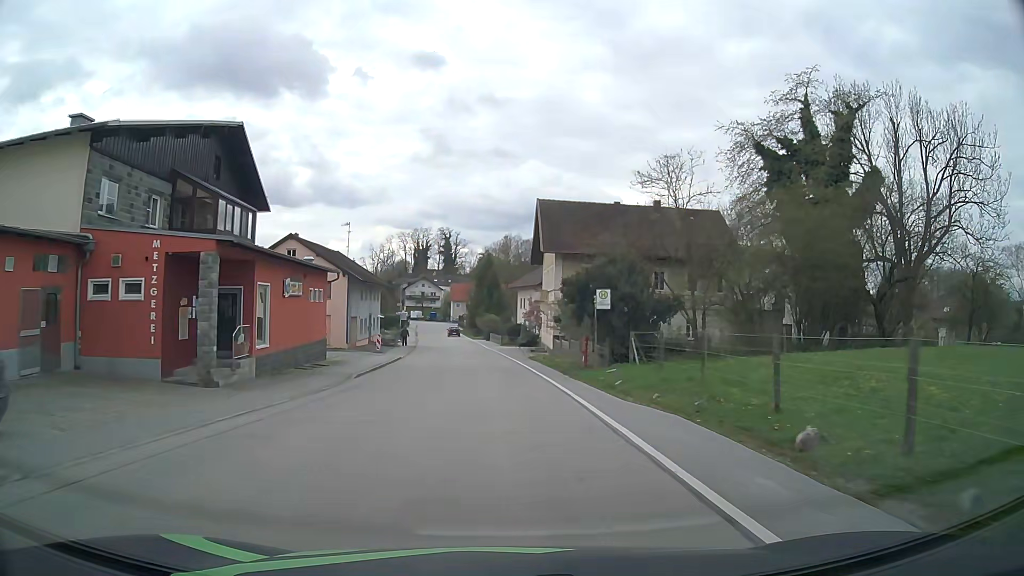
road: secondary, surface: asphalt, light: Day
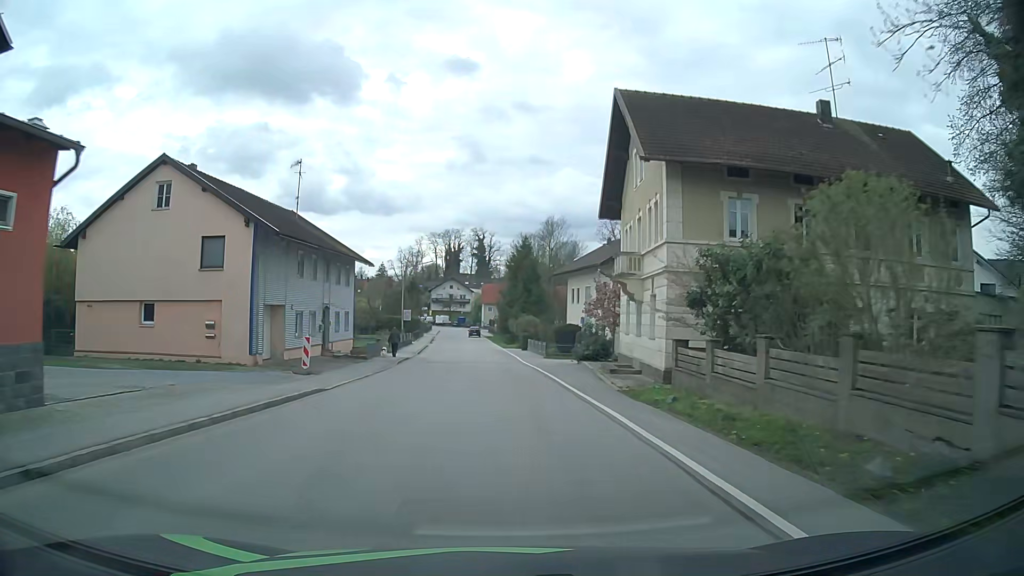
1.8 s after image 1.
(-0.6, +23.9) m; -3°
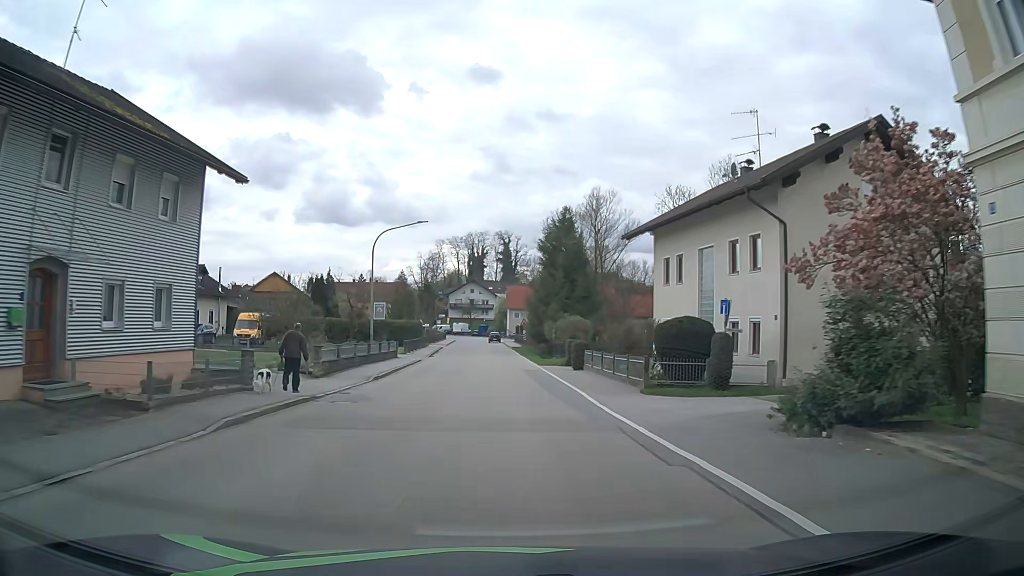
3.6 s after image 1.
(-0.6, +24.1) m; -3°
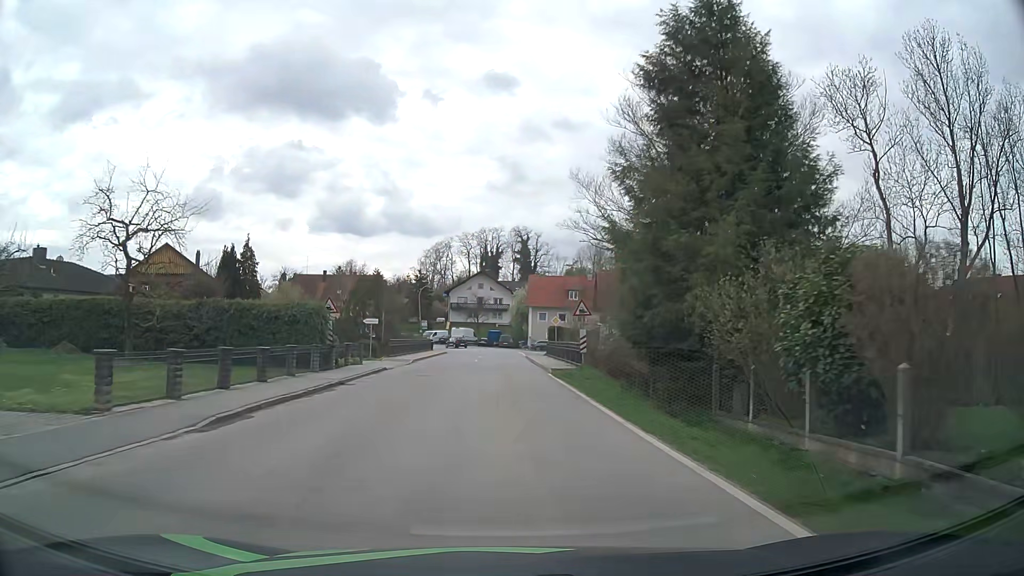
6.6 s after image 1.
(-0.2, +40.9) m; -1°
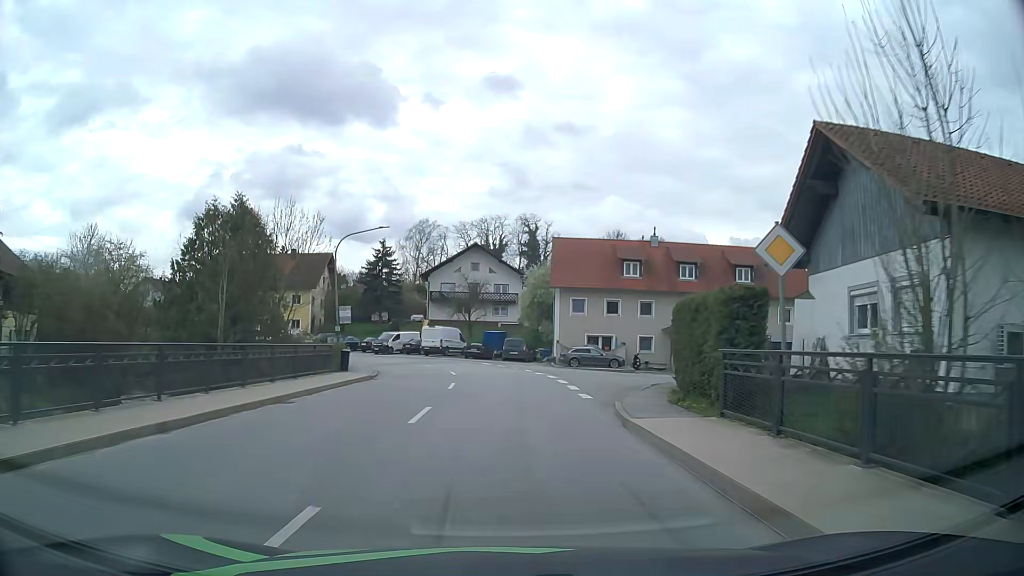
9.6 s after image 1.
(-0.3, +39.7) m; 0°
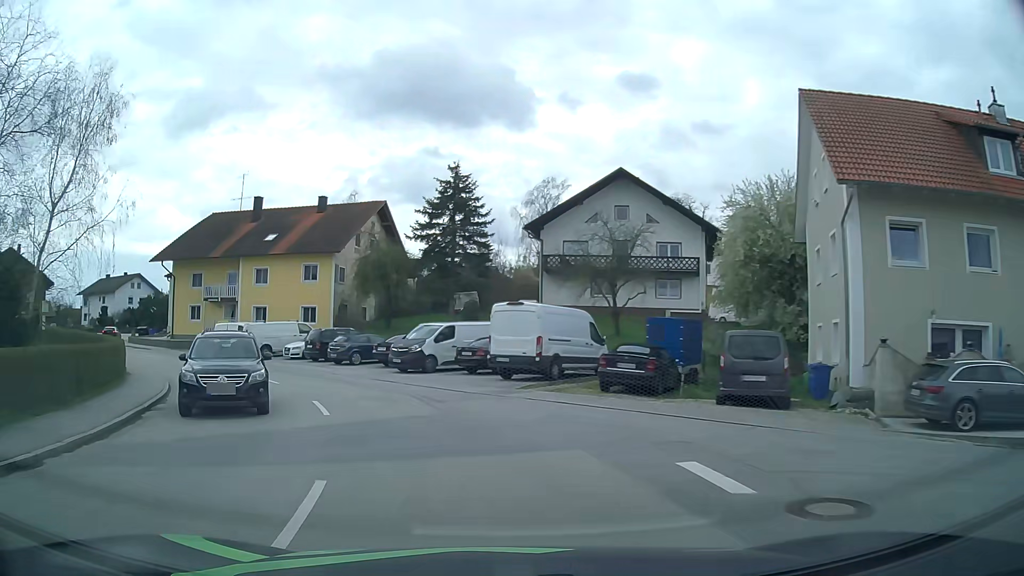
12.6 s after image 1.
(-1.3, +34.8) m; -12°
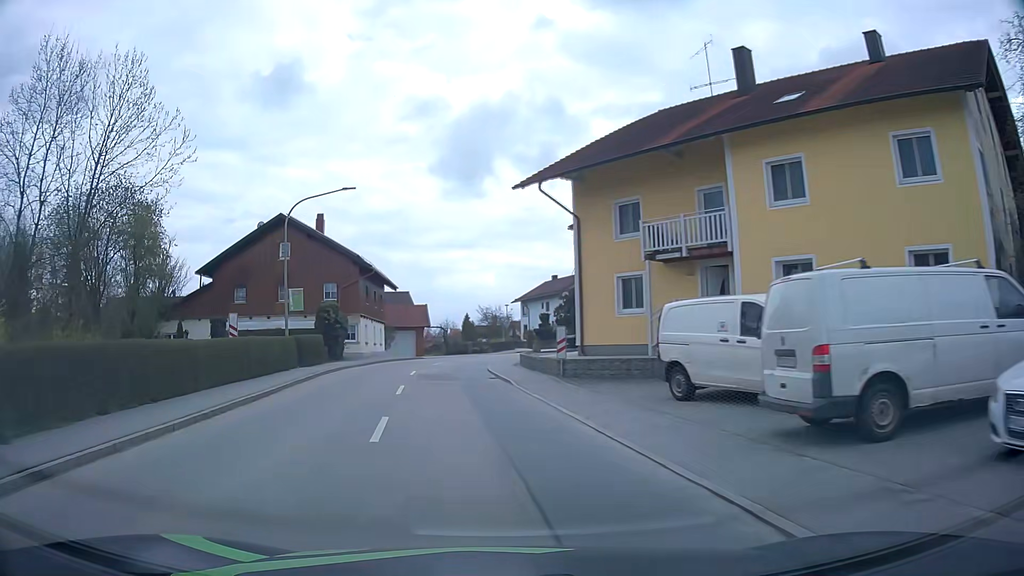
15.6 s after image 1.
(-11.1, +28.7) m; -42°
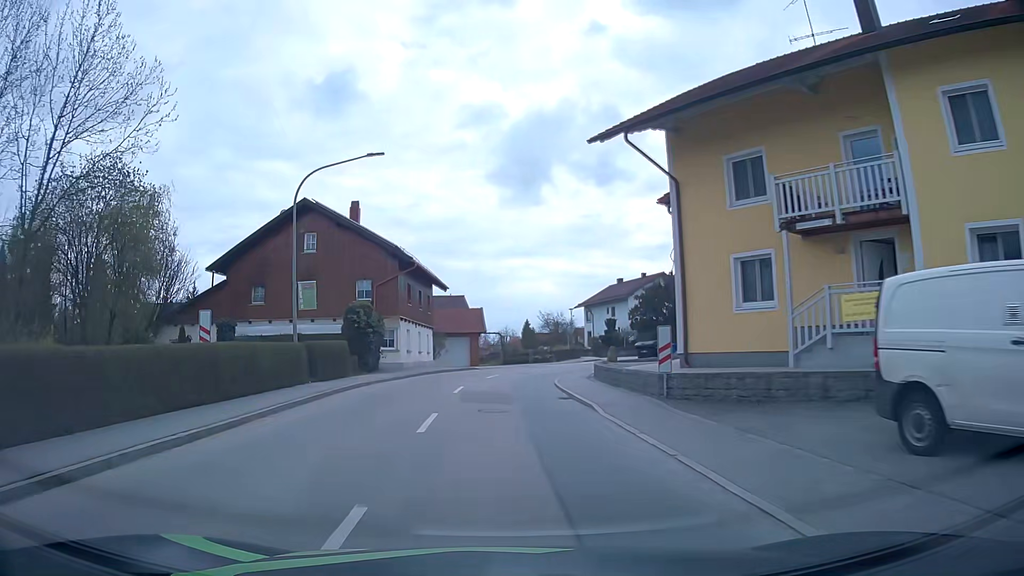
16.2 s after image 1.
(-0.3, +6.4) m; -6°
(0, +10) (0, +20) (+1, +30) (+4, +39) (+11, +47) (+15, +56) (+13, +65) (+9, +75) (+6, +84) (+3, +94) m
